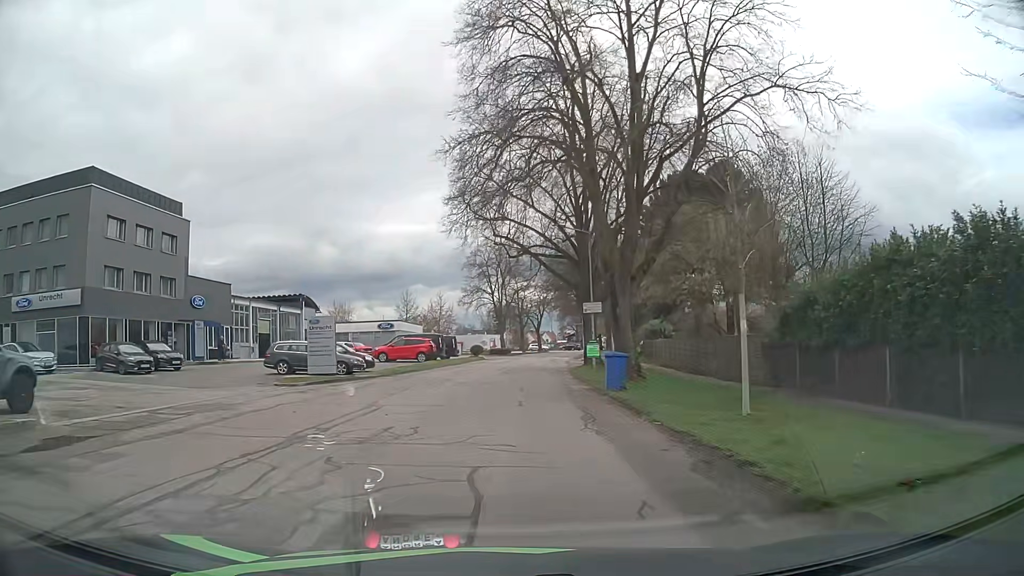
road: unclassified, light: Day
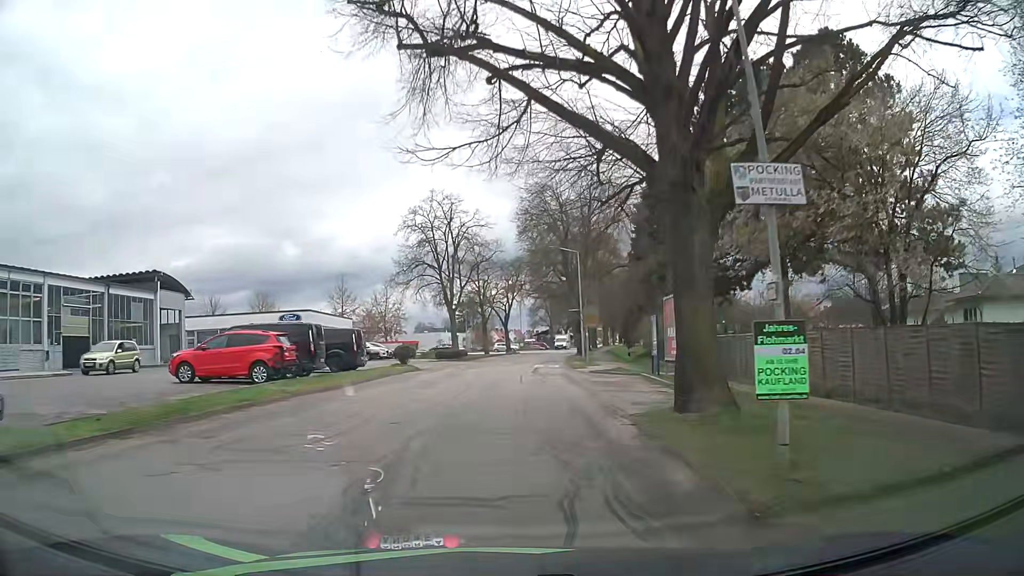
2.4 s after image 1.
(+0.9, +25.6) m; +4°
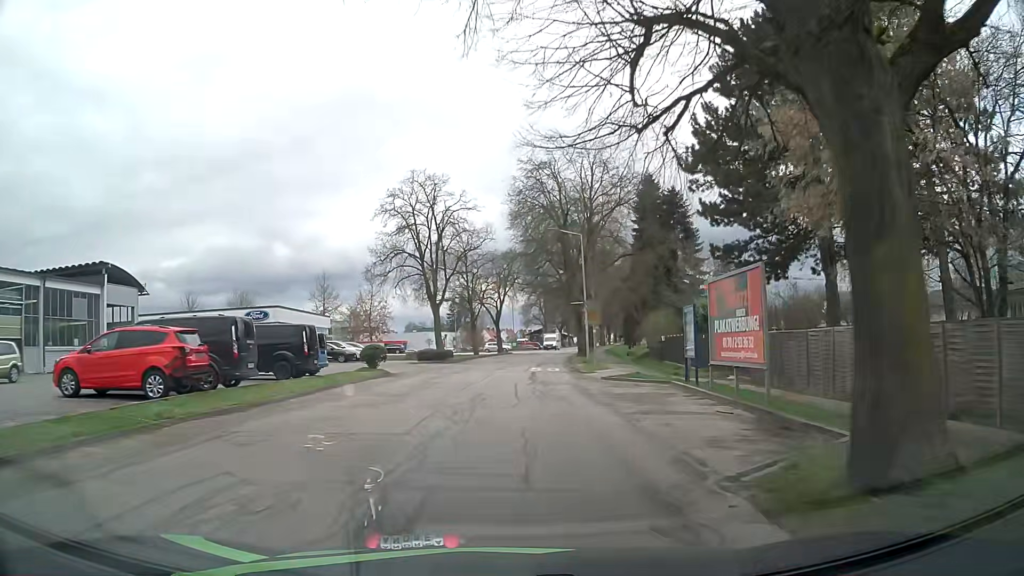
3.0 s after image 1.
(-0.1, +6.3) m; -1°
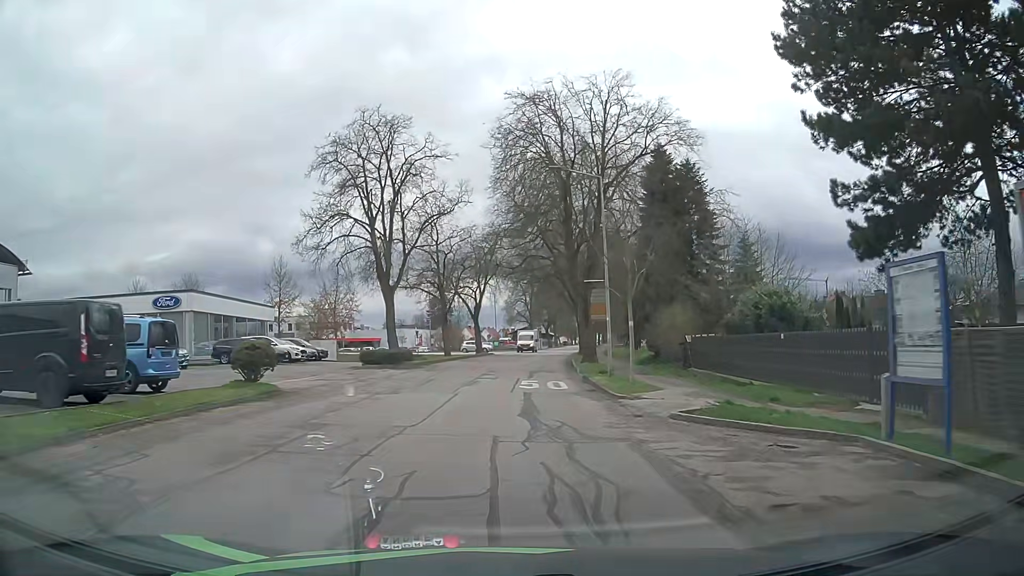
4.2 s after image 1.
(+0.2, +12.6) m; +2°
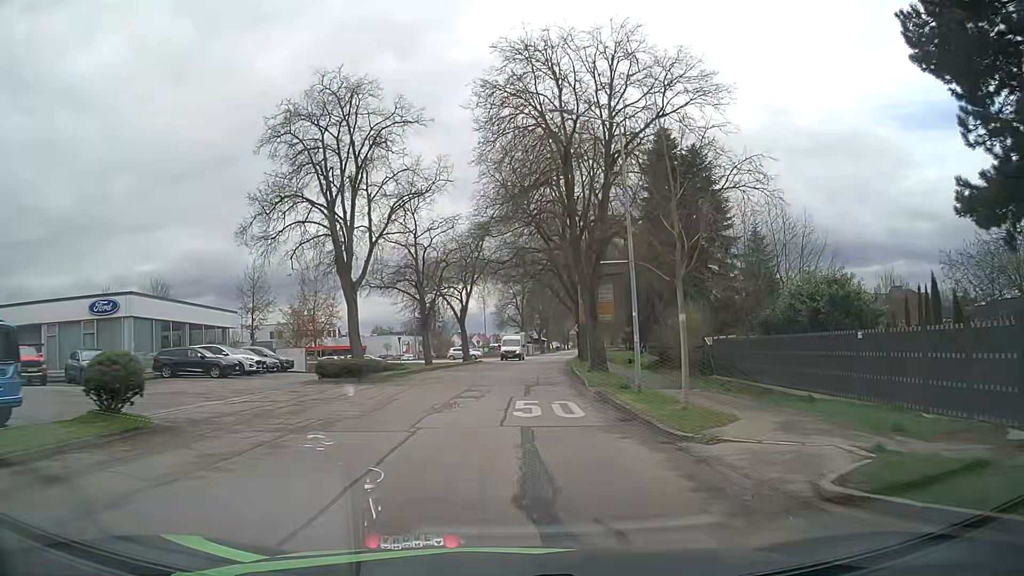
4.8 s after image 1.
(+0.1, +6.3) m; +1°
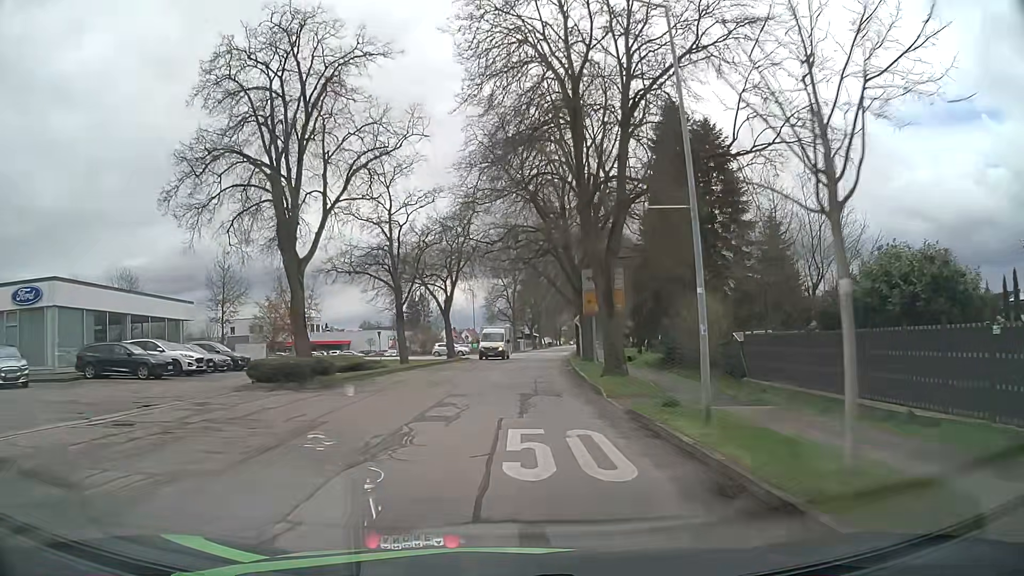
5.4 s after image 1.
(0.0, +6.3) m; 0°
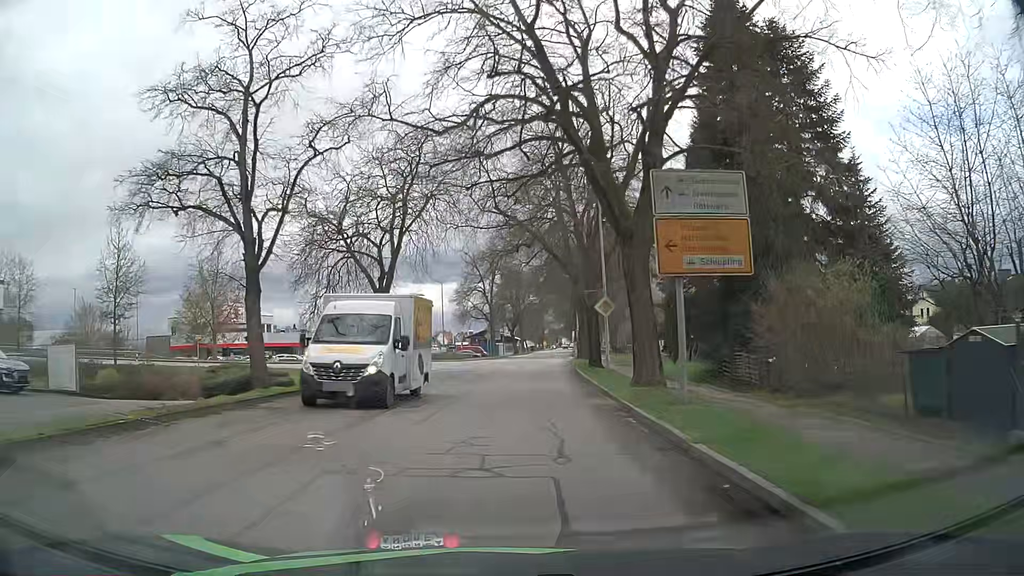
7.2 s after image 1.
(+0.4, +18.9) m; +2°
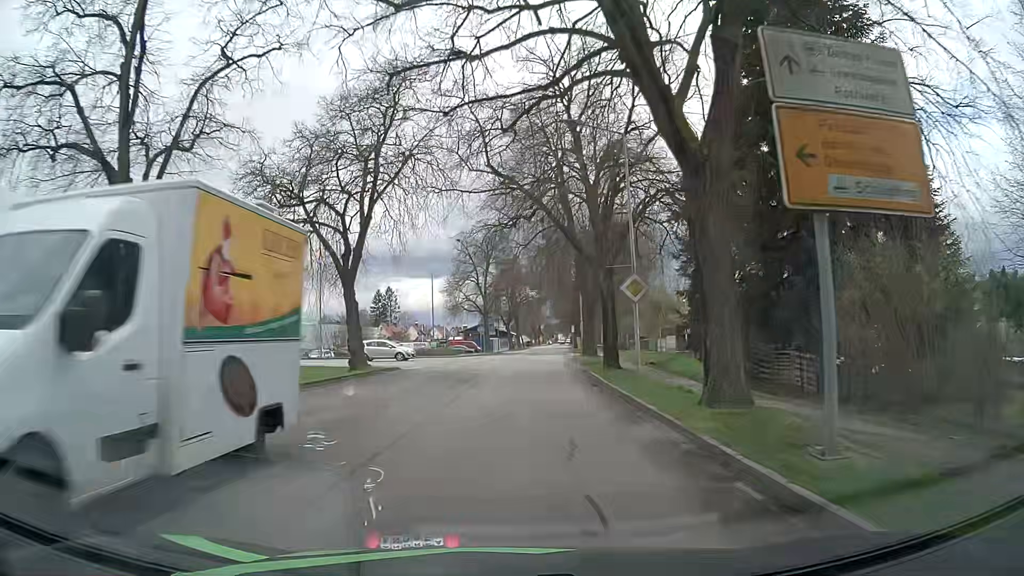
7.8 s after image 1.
(0.0, +6.3) m; +2°
(0, +10) (0, +20) (0, +30) (0, +40) (+1, +50) (+1, +60) (+2, +70) (+3, +80) (+3, +90) (+4, +100) m
